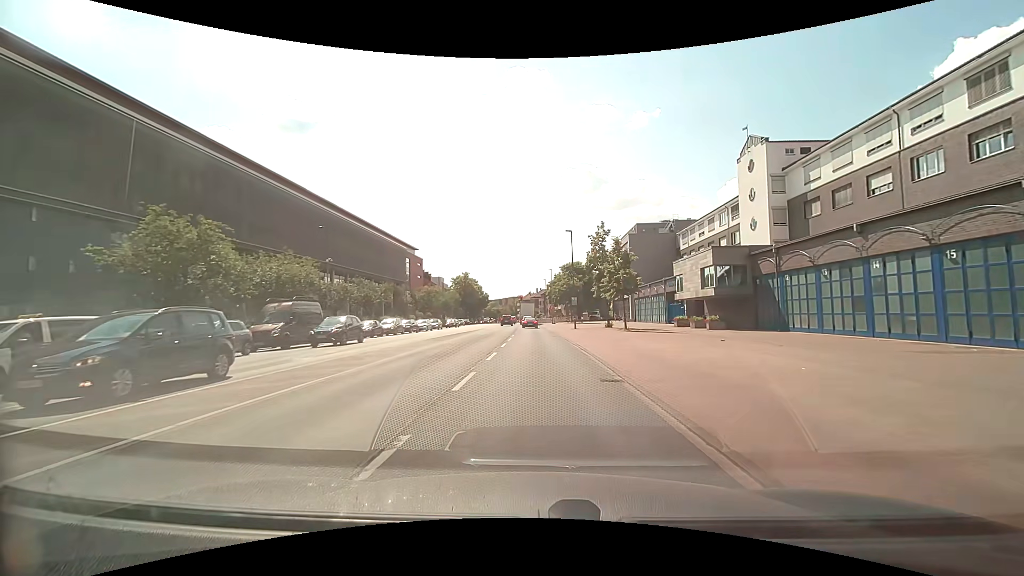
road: secondary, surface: asphalt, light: Day
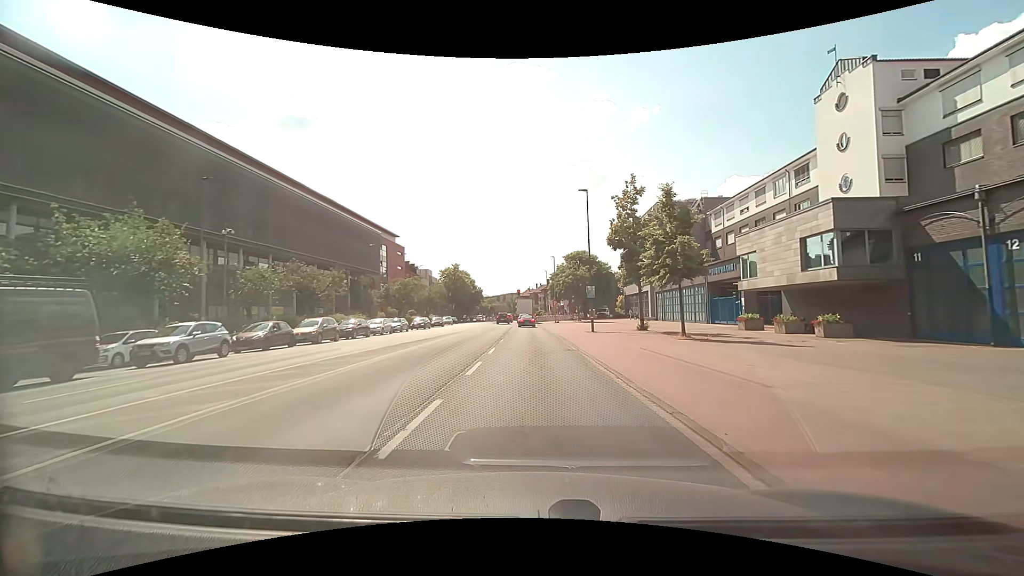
(+0.1, +16.3) m; 0°
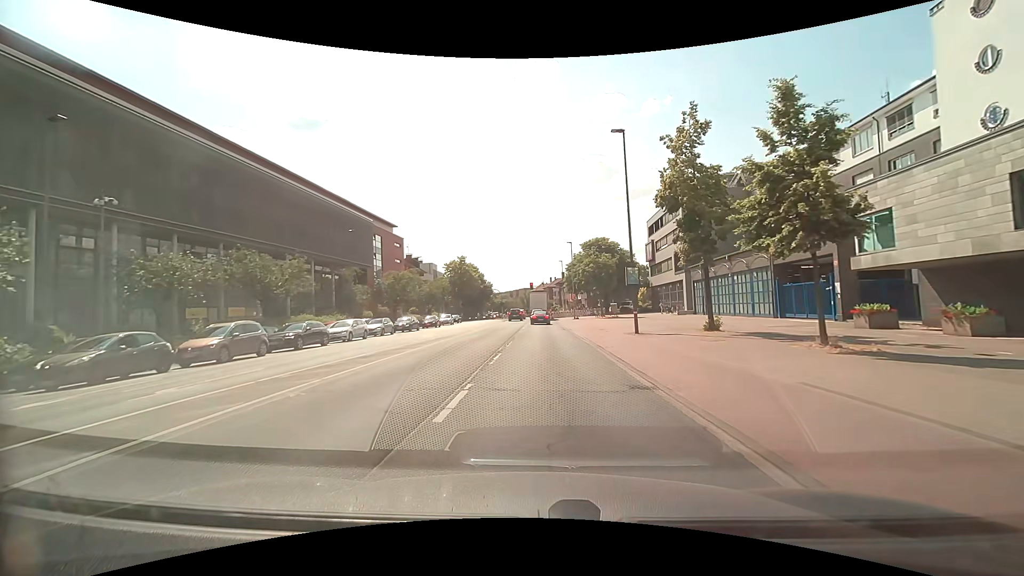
(-0.1, +10.7) m; -1°
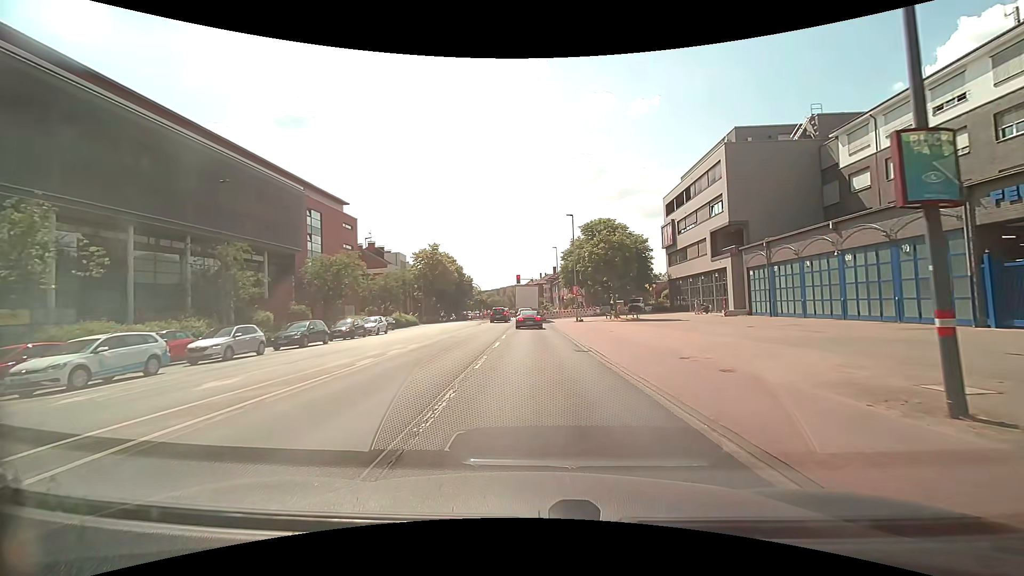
(-0.1, +18.7) m; 0°
(0, +10) (-2, +20) (-3, +30) (-3, +40) (-4, +50) (-4, +60) (-4, +70) (-4, +80) (-4, +90) (-4, +100) m
